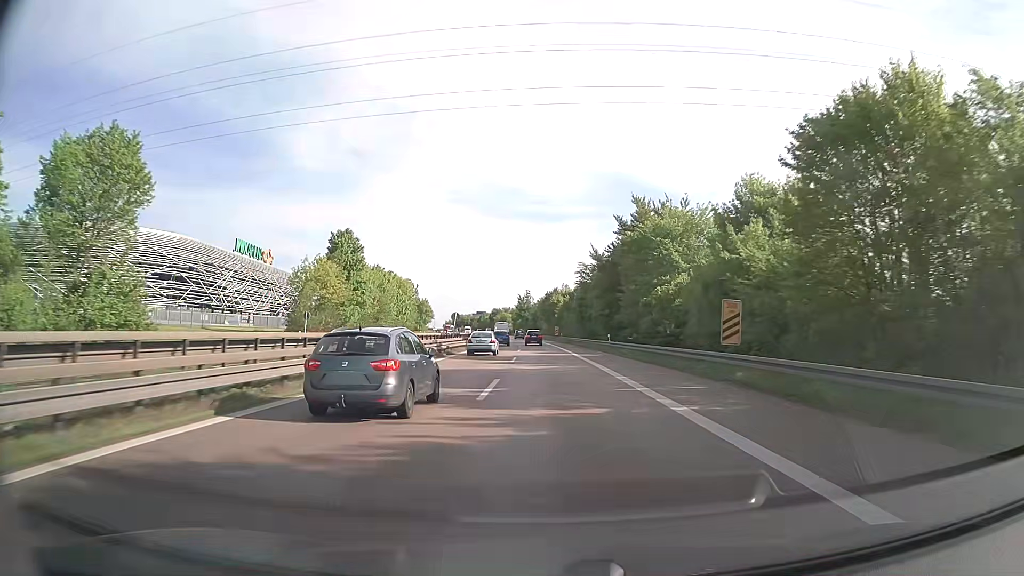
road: trunk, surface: asphalt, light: Day
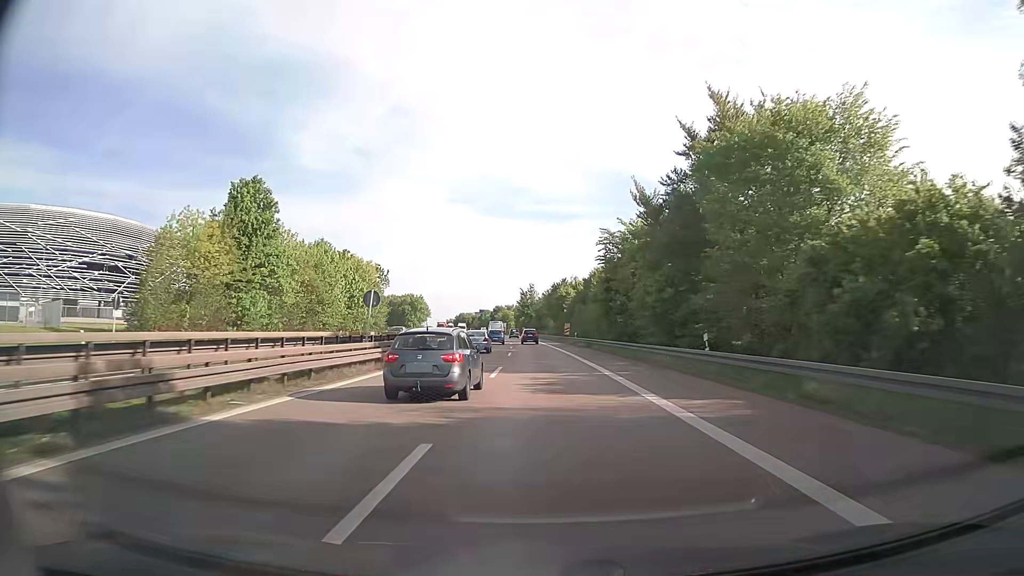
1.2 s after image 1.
(-0.1, +29.5) m; 0°
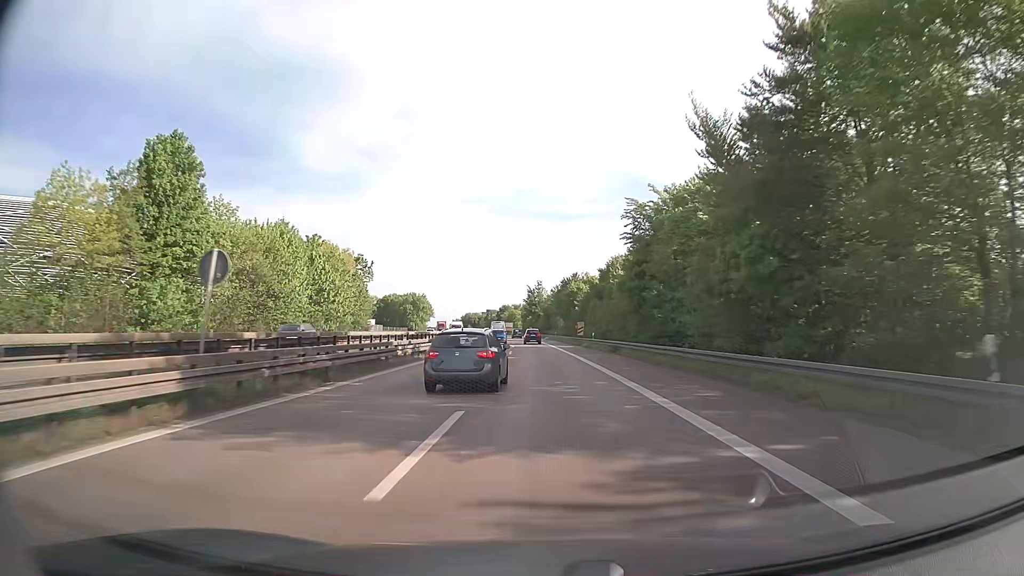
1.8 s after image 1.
(-0.1, +14.6) m; -1°
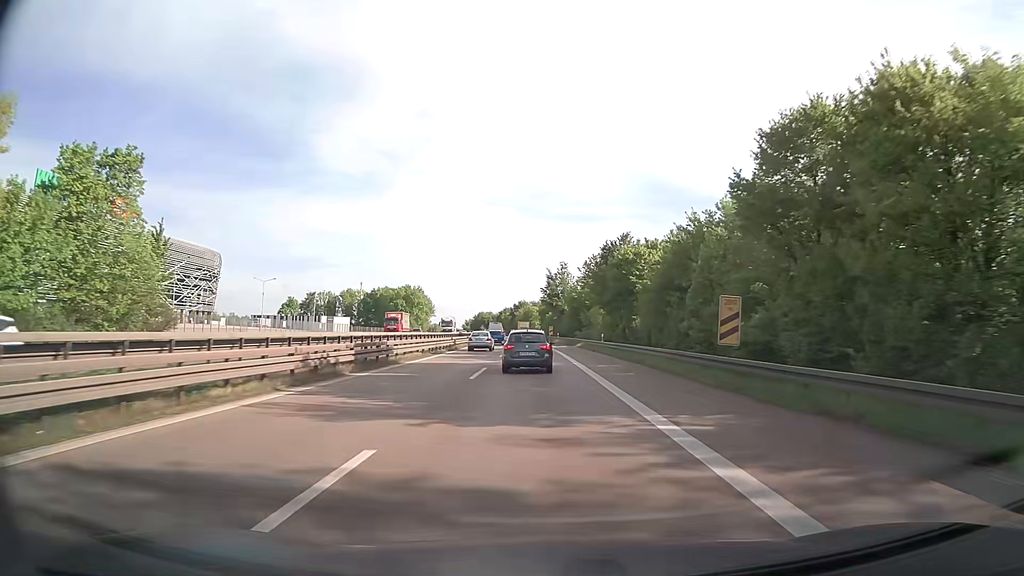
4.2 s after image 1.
(-0.7, +58.0) m; -2°
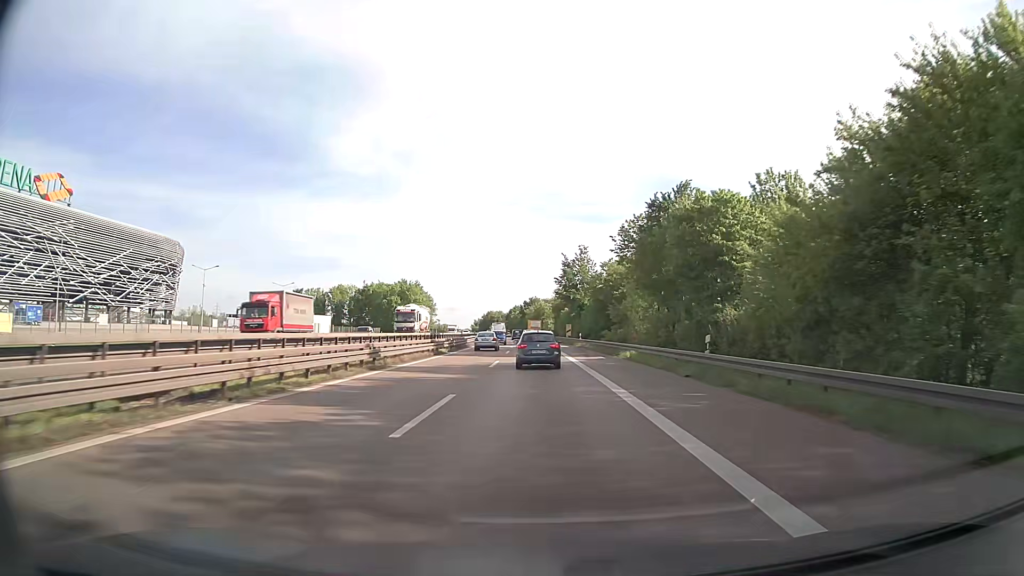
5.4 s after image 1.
(-0.2, +28.9) m; -1°
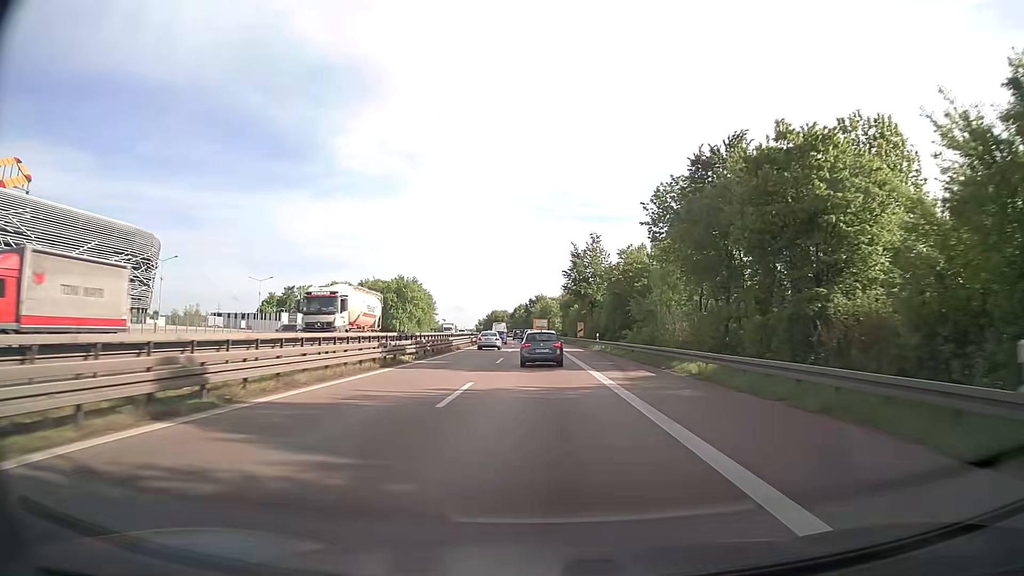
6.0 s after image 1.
(-0.1, +14.4) m; -1°
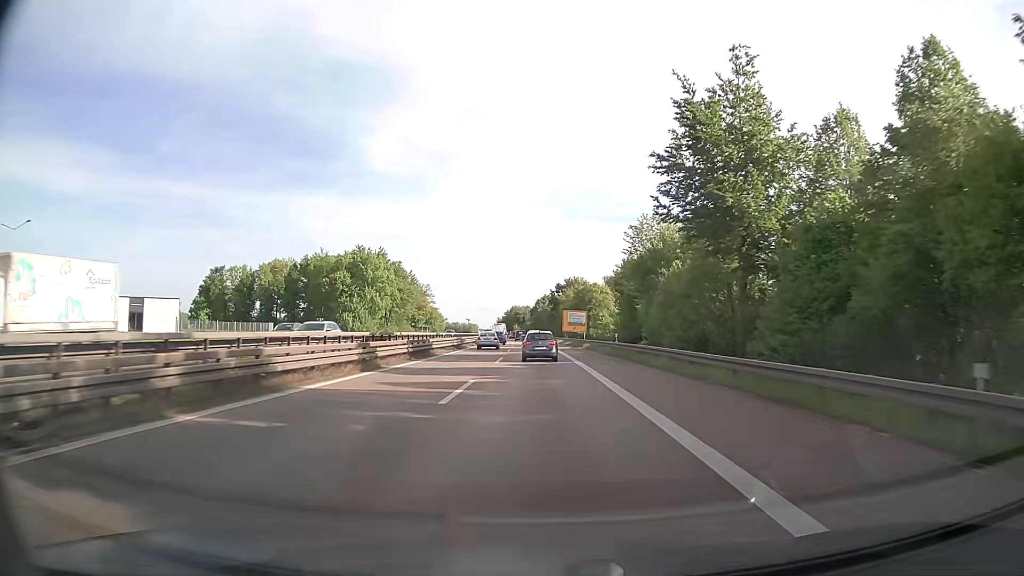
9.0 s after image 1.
(-1.3, +71.6) m; -2°
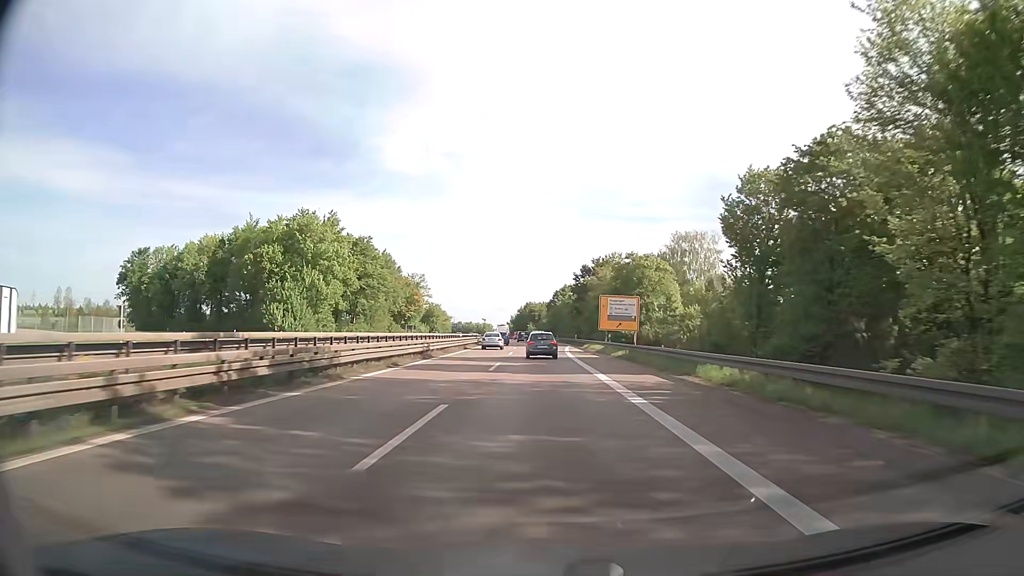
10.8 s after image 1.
(-0.7, +42.2) m; -2°
(0, +10) (0, +20) (0, +30) (-1, +40) (-1, +50) (-1, +60) (-2, +70) (-2, +80) (-2, +90) (-3, +100) m
